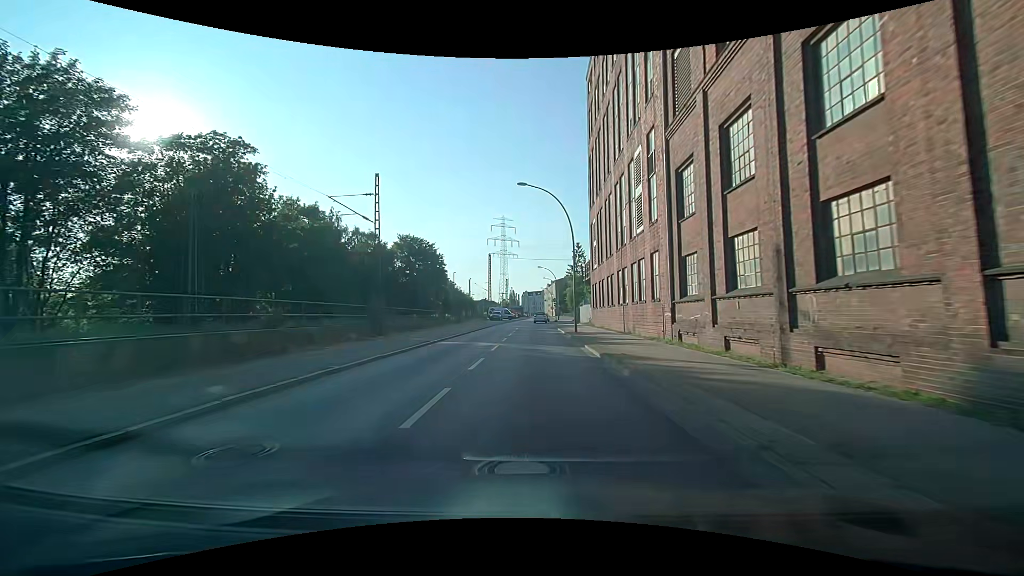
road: secondary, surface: asphalt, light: Day
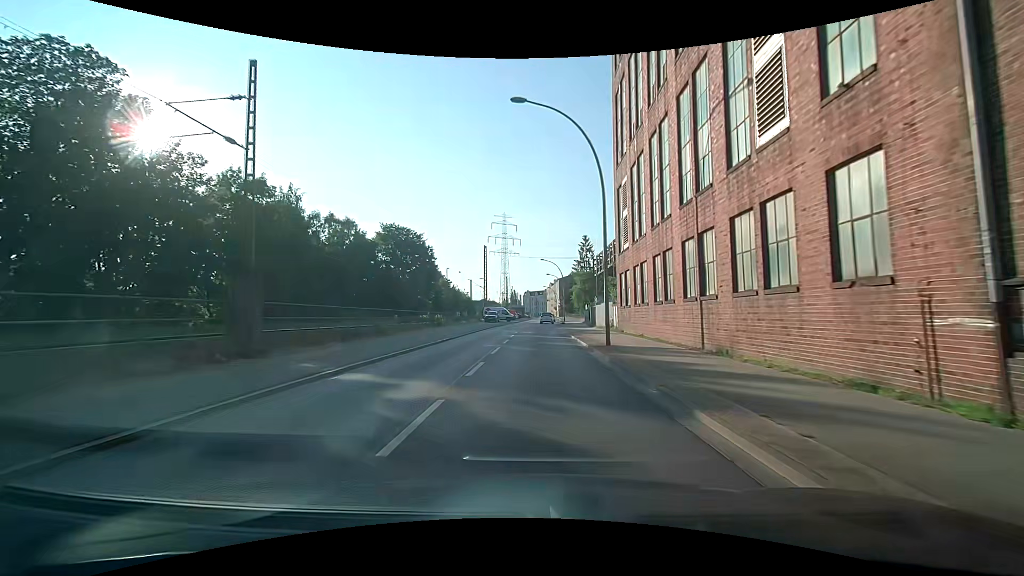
(+0.2, +13.2) m; +1°
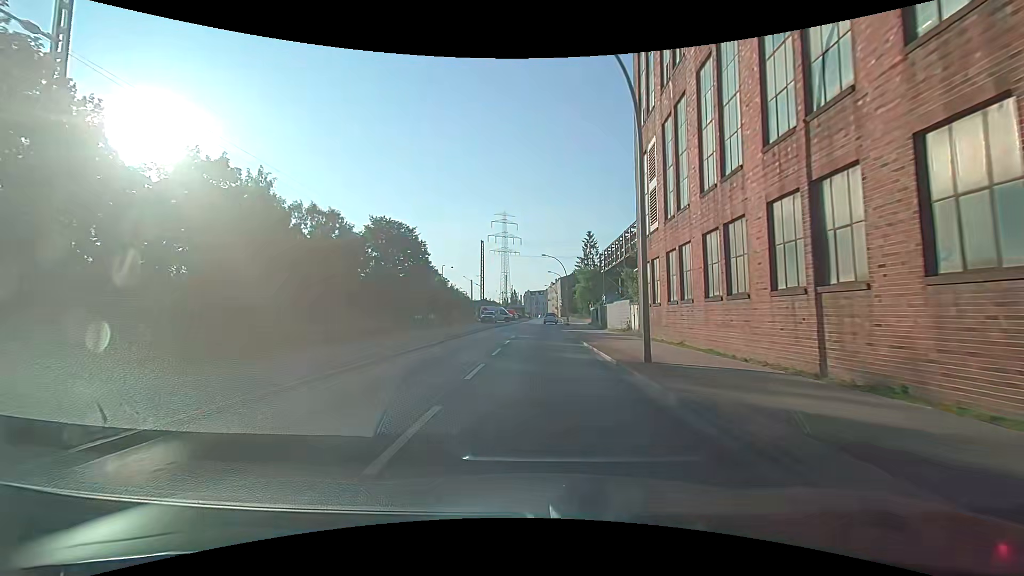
(-0.1, +6.5) m; -1°
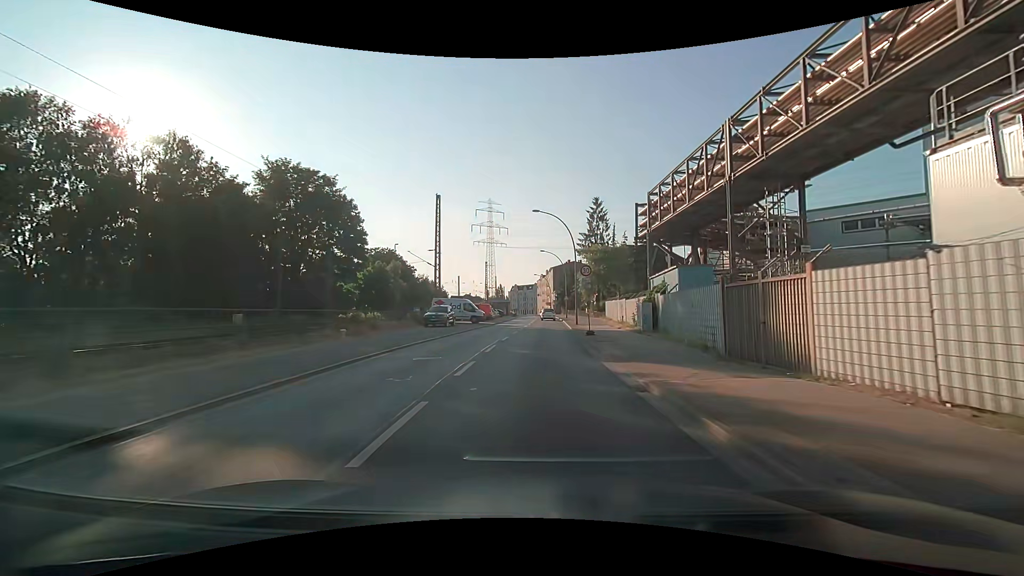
(+0.4, +29.6) m; +2°
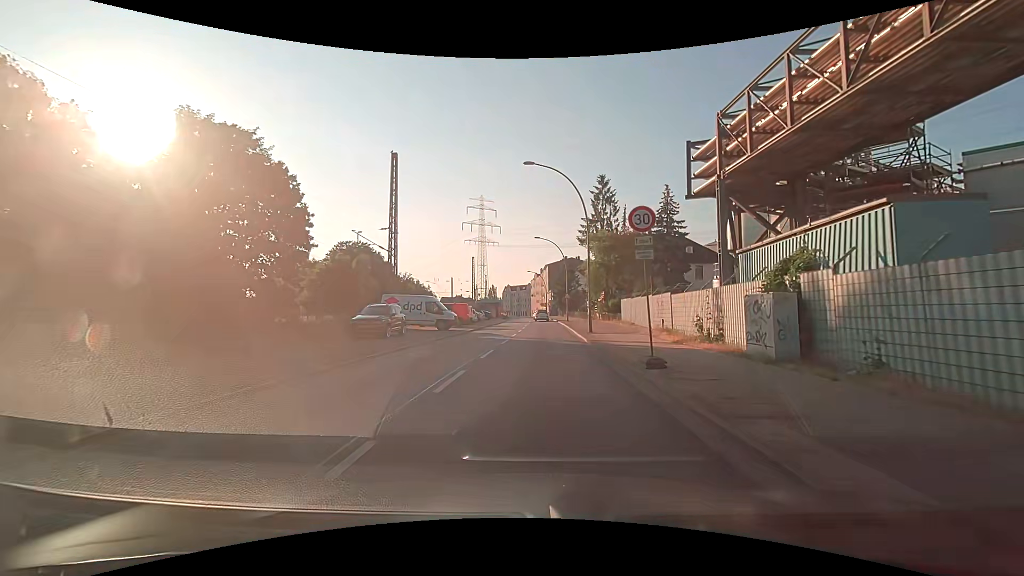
(-0.2, +14.1) m; 0°
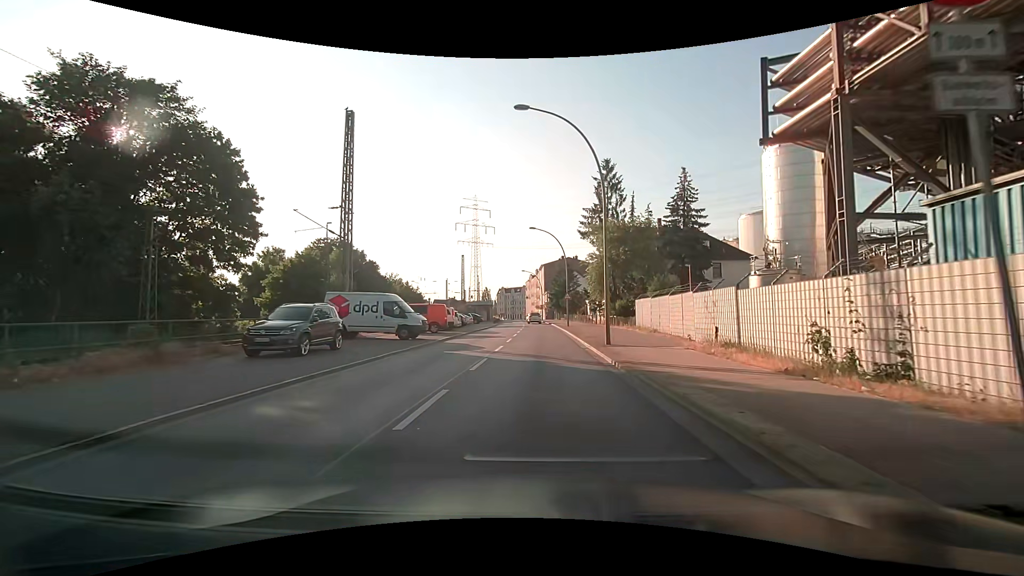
(0.0, +8.3) m; 0°
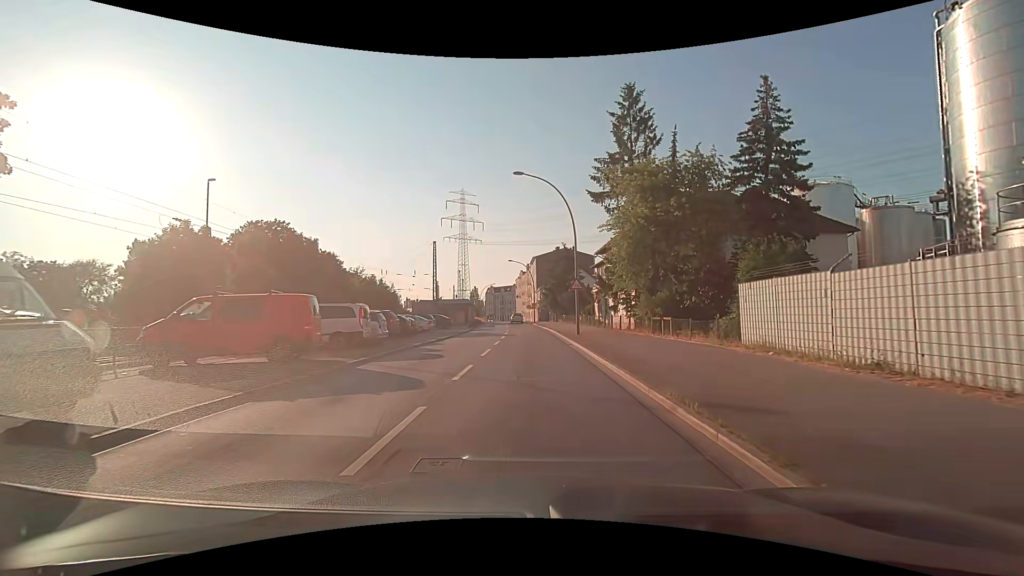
(+0.3, +19.6) m; 0°
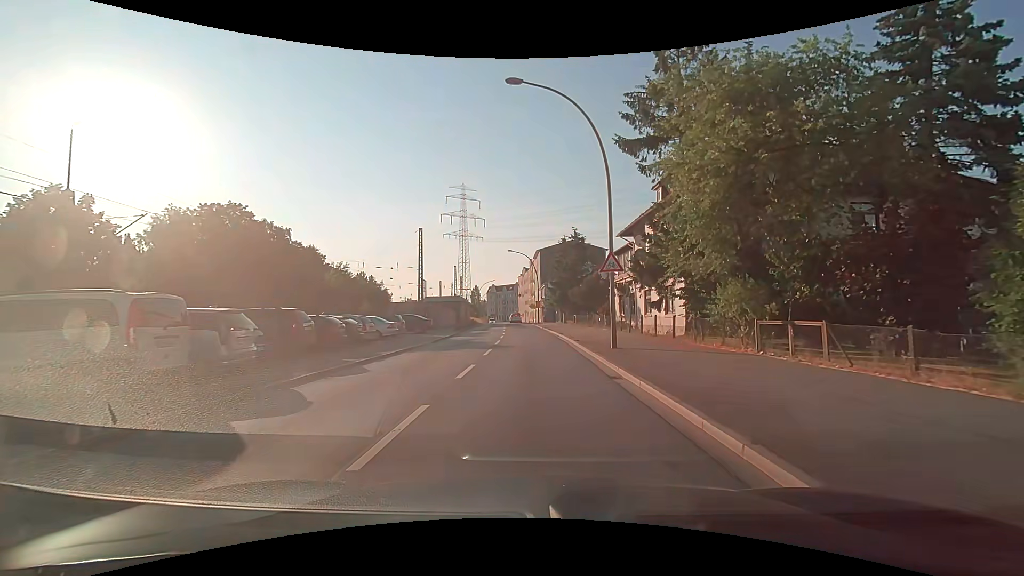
(+0.1, +12.0) m; 0°
(0, +10) (0, +20) (0, +30) (-1, +40) (-1, +50) (-2, +60) (-2, +70) (-3, +80) (-4, +90) (-4, +100) m
